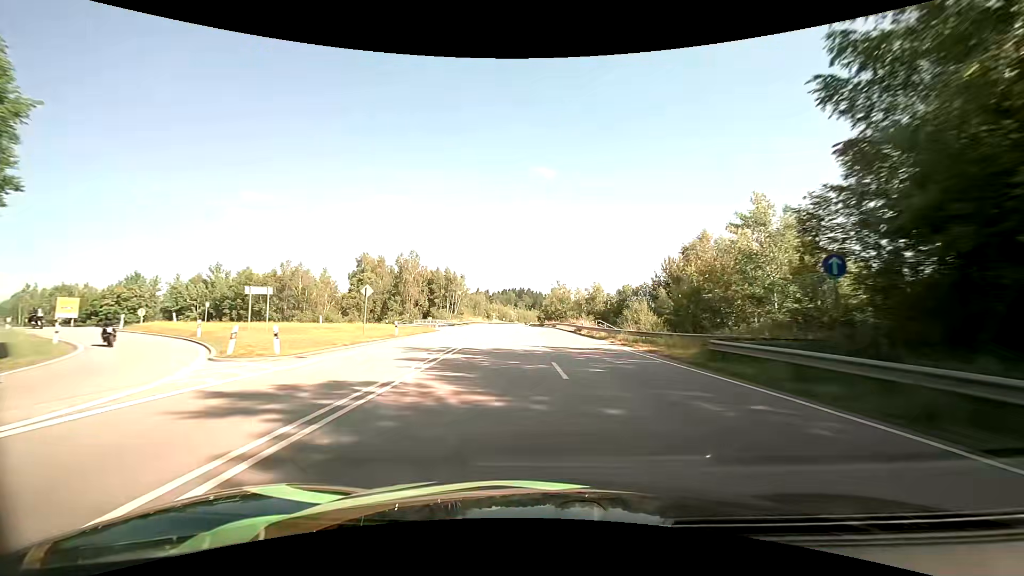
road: primary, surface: asphalt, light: Day
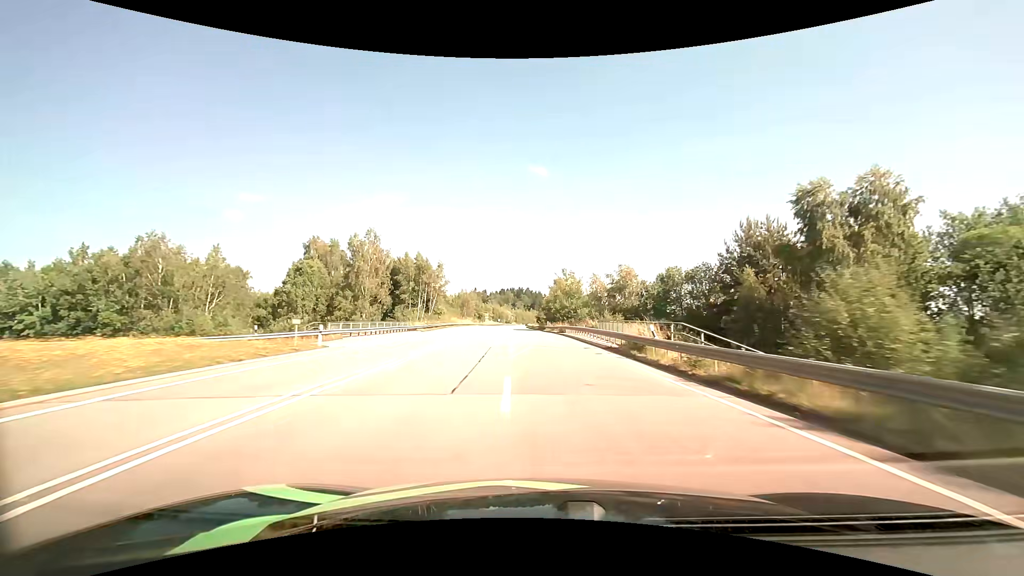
(+0.2, +27.7) m; 0°
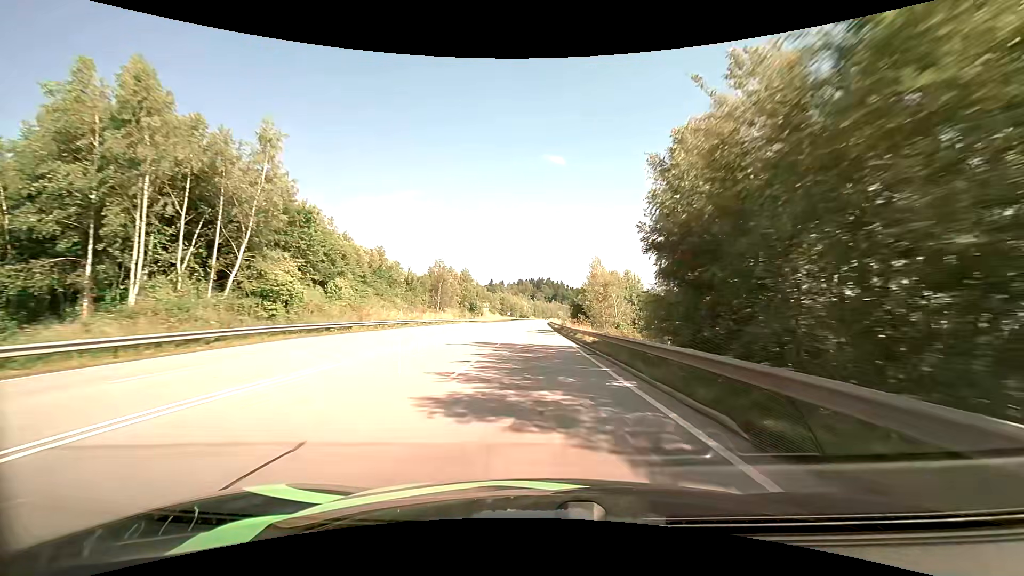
(-1.8, +68.0) m; -3°
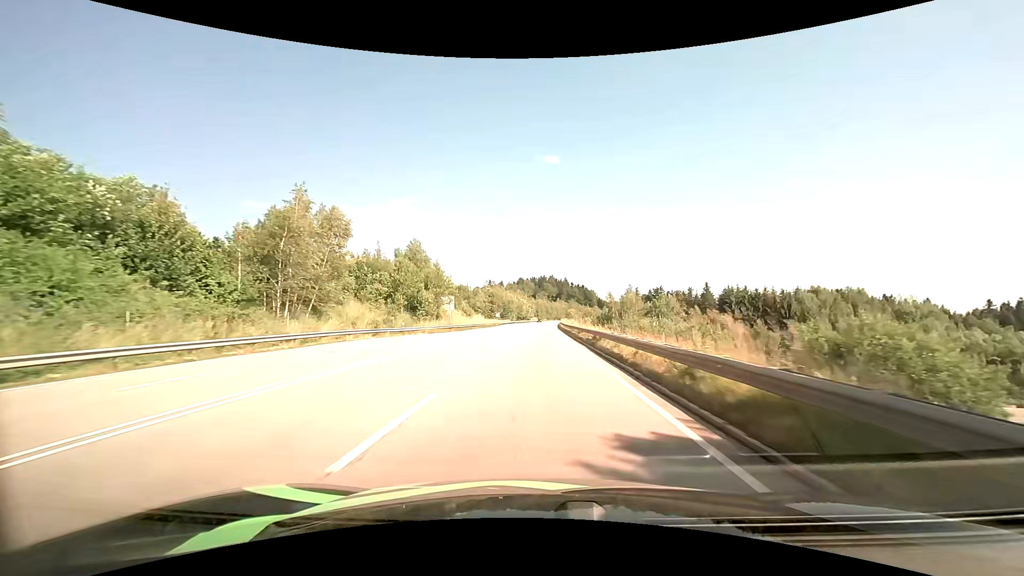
(-0.1, +54.2) m; 0°
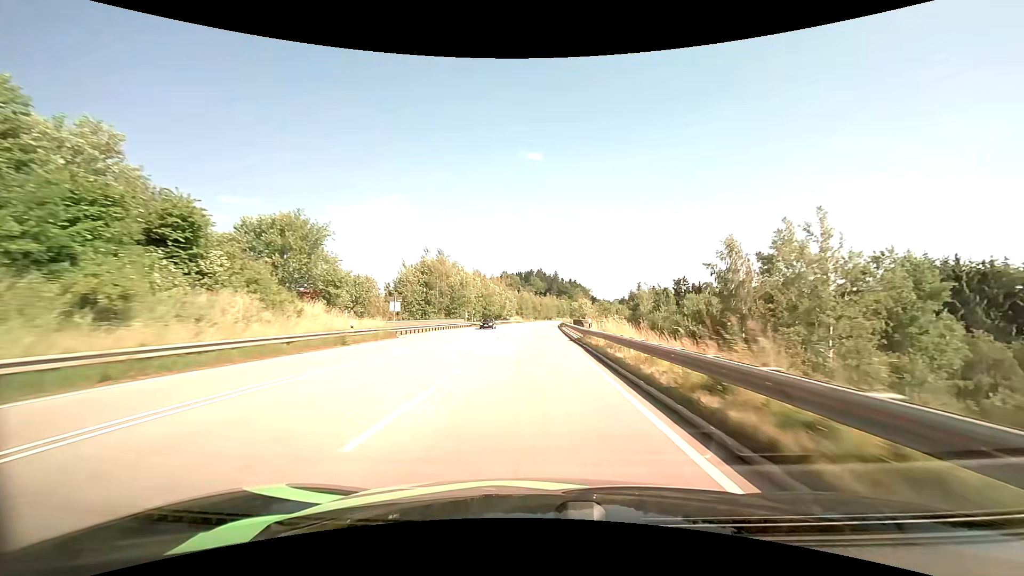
(+0.8, +71.0) m; +1°
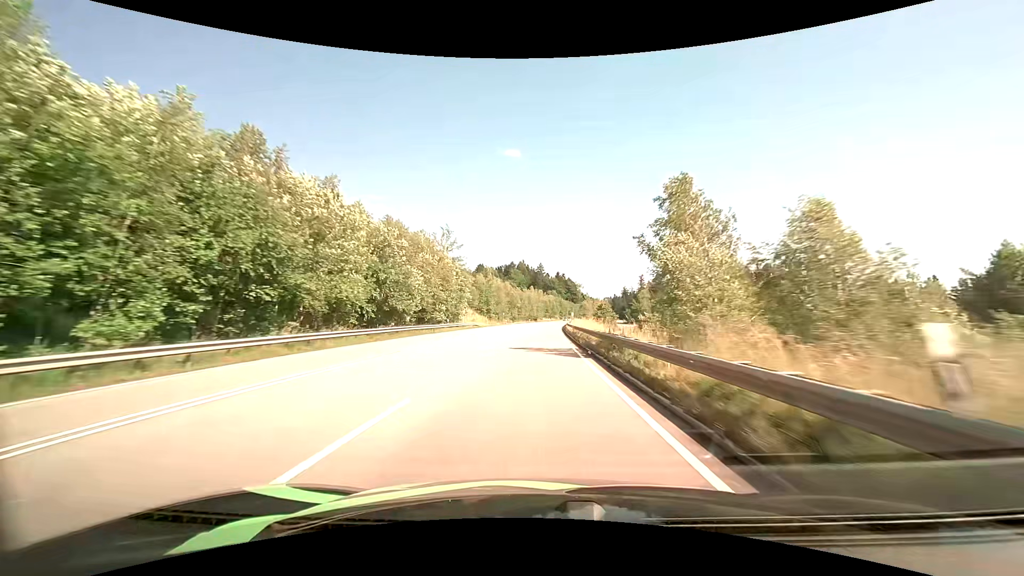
(+1.1, +72.7) m; +2°
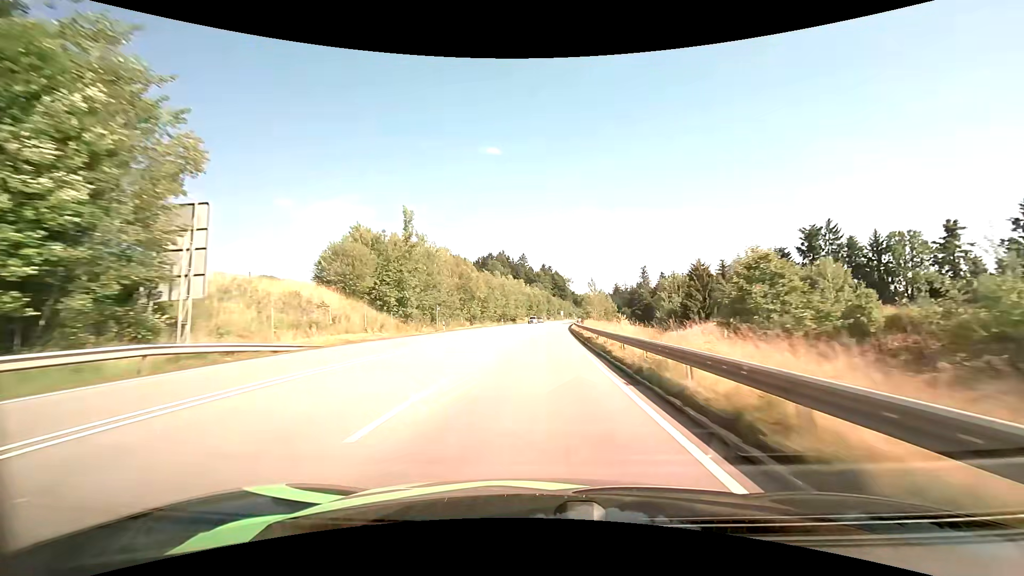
(+0.9, +58.2) m; +2°
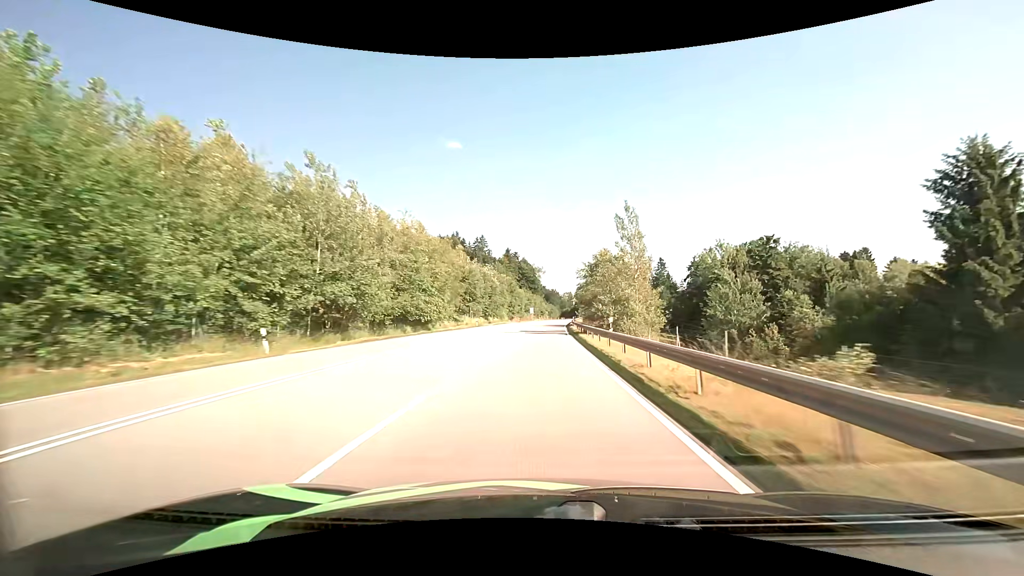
(+2.5, +73.0) m; +4°
(0, +10) (0, +20) (0, +30) (+1, +40) (+1, +50) (+1, +60) (+2, +70) (+2, +80) (+3, +90) (+3, +100) m
